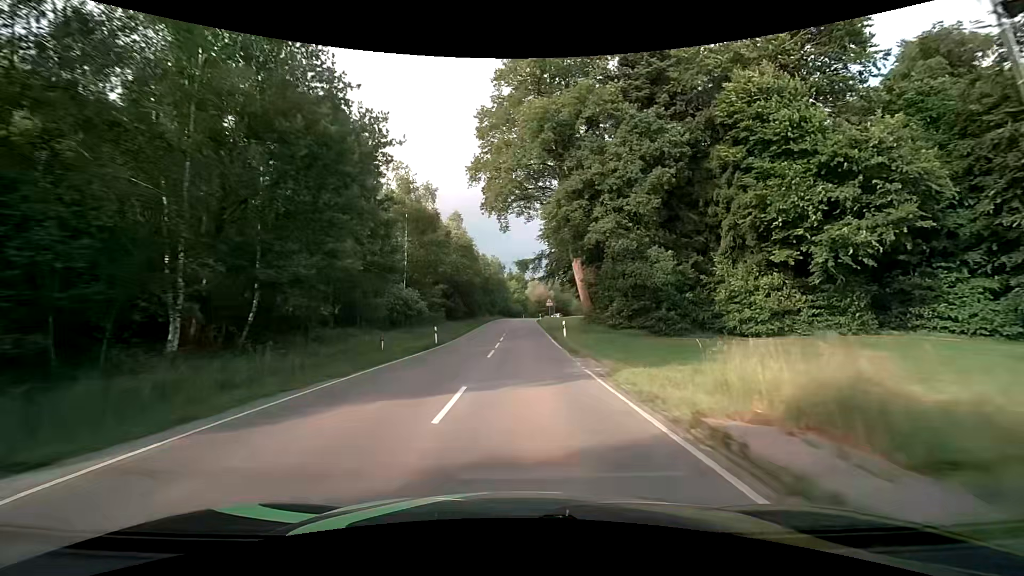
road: tertiary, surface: asphalt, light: Day
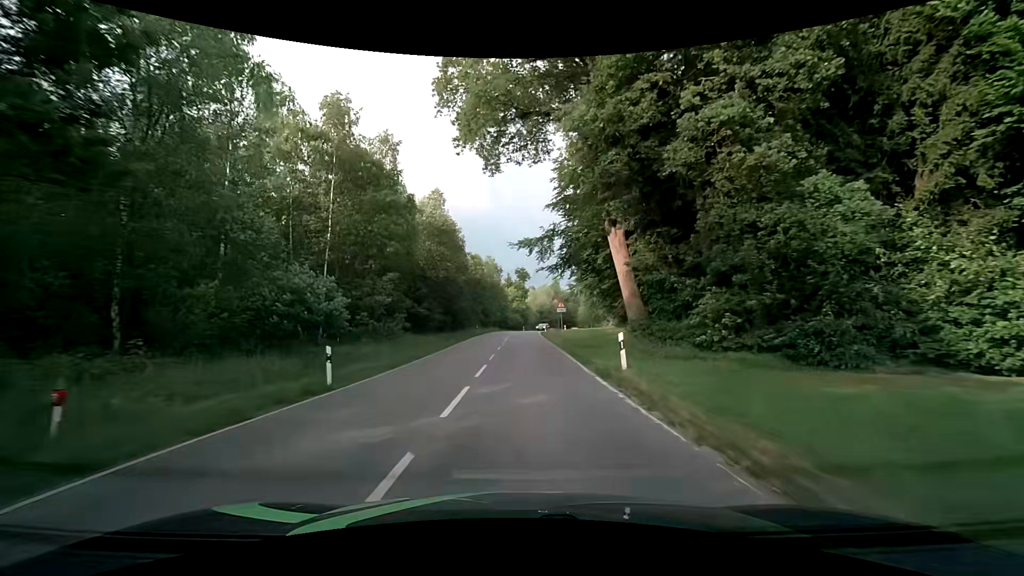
(0.0, +17.2) m; 0°
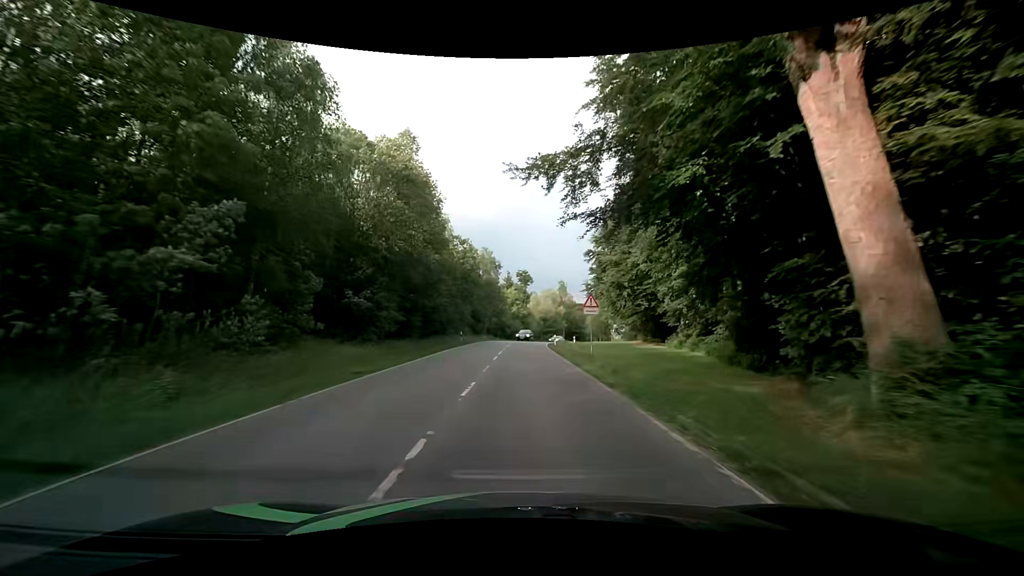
(-0.2, +16.8) m; -1°
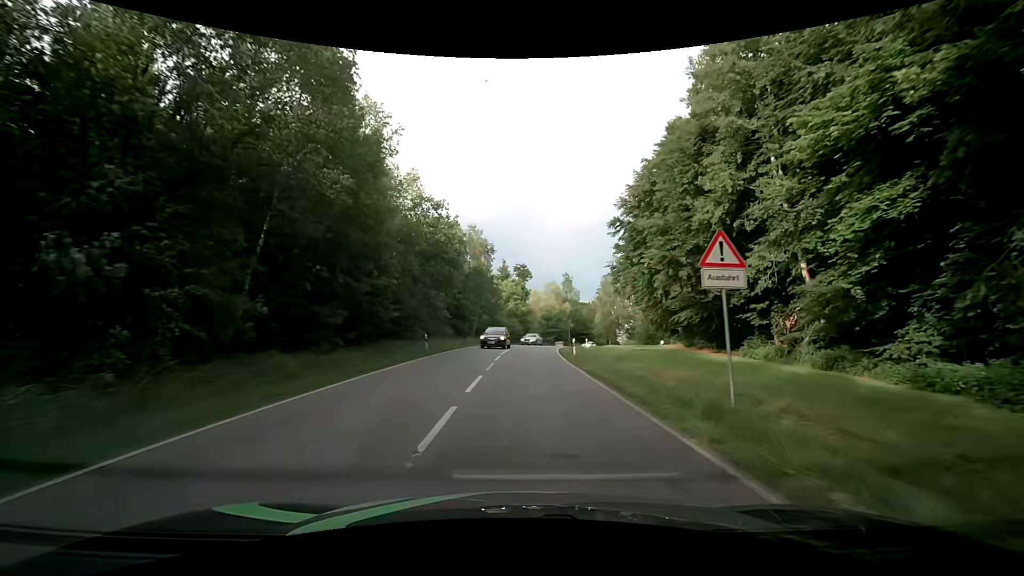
(+0.1, +16.3) m; 0°
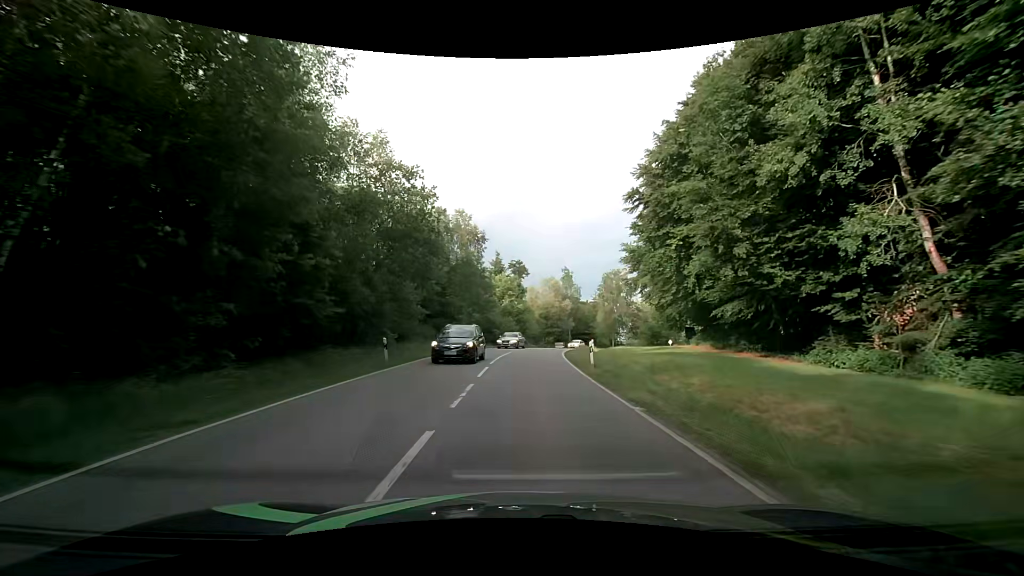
(+0.1, +8.0) m; 0°
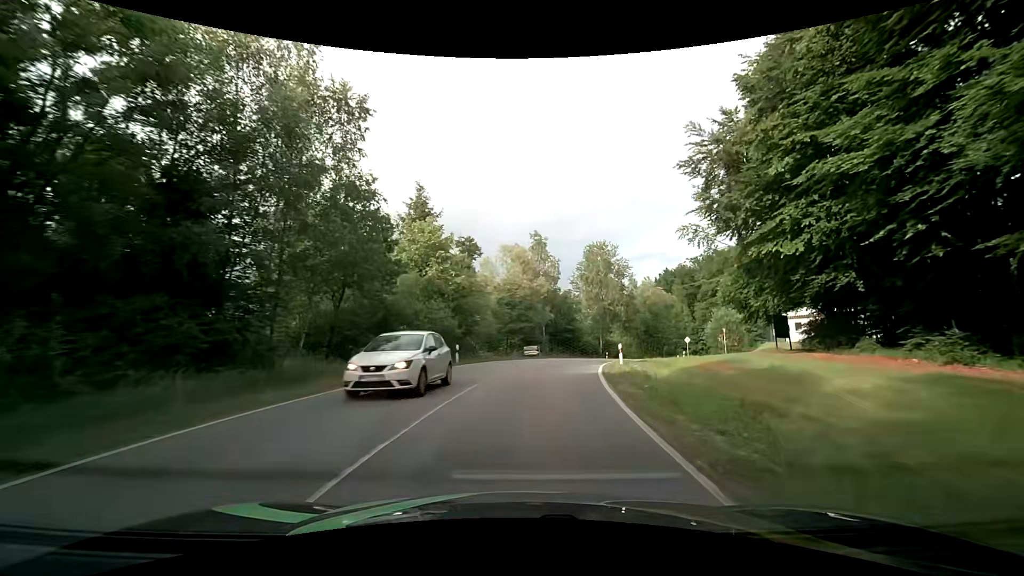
(+1.1, +31.1) m; +5°
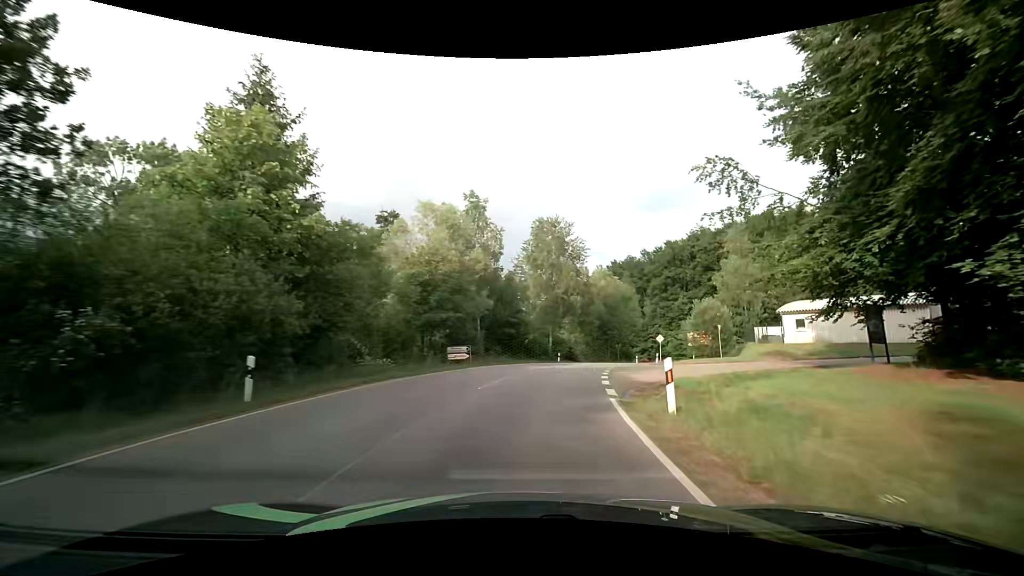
(+0.9, +15.6) m; +7°
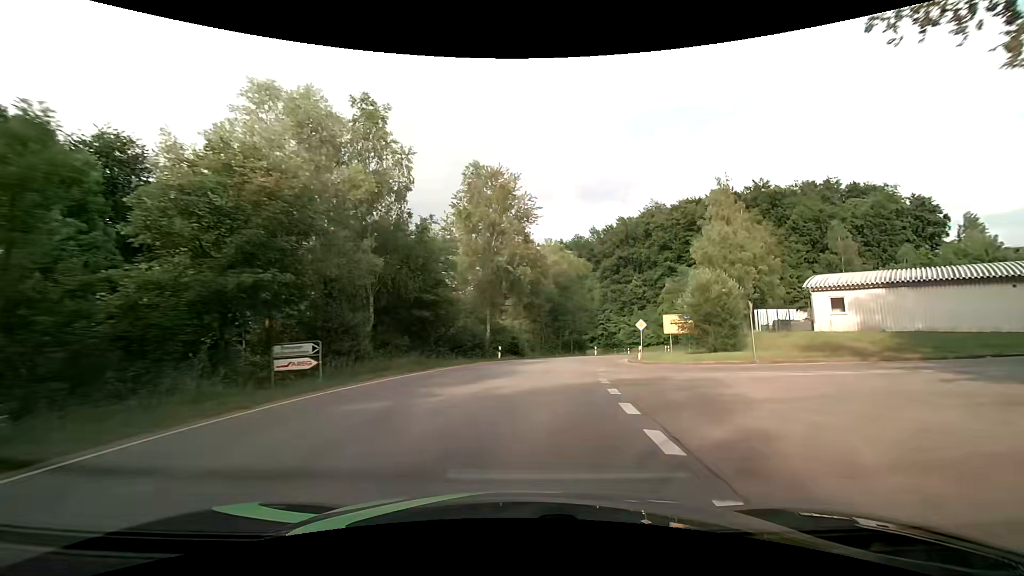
(+1.0, +16.0) m; +7°
(0, +10) (+1, +20) (+3, +30) (+6, +39) (+10, +49) (+14, +58) (+18, +67) (+22, +76) (+24, +86) (+23, +96) m
